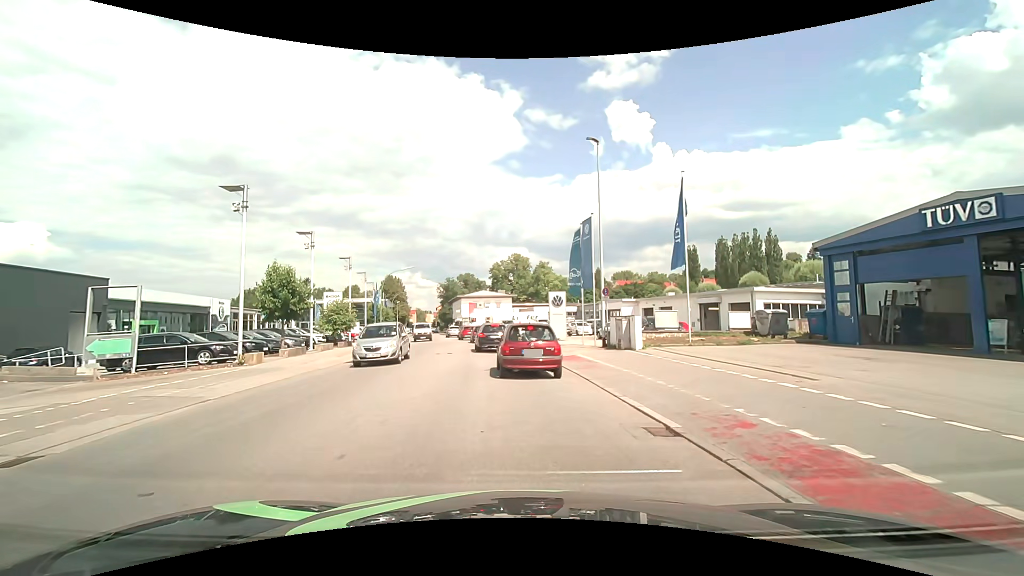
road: tertiary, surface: asphalt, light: Day
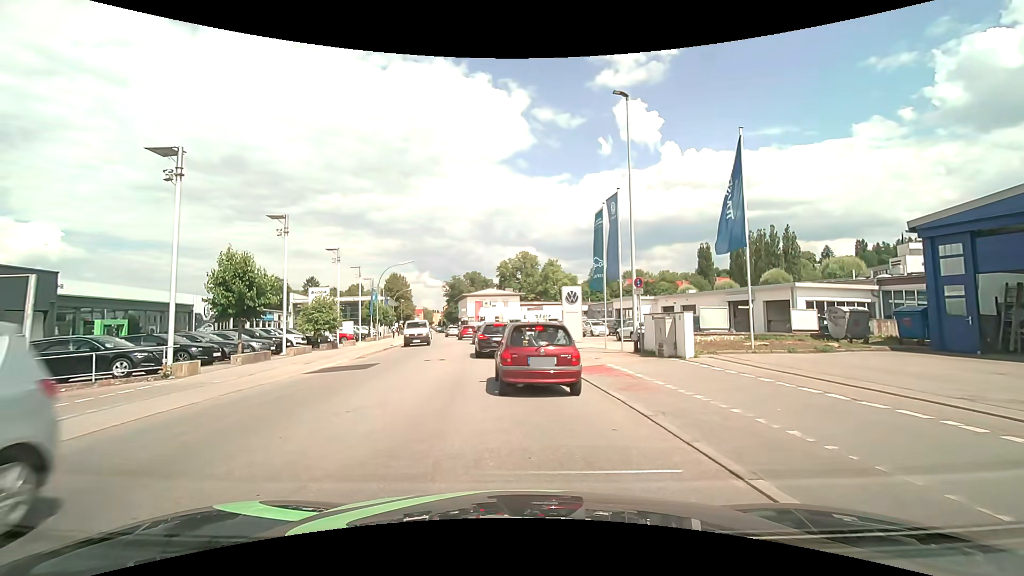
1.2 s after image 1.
(0.0, +4.6) m; -1°
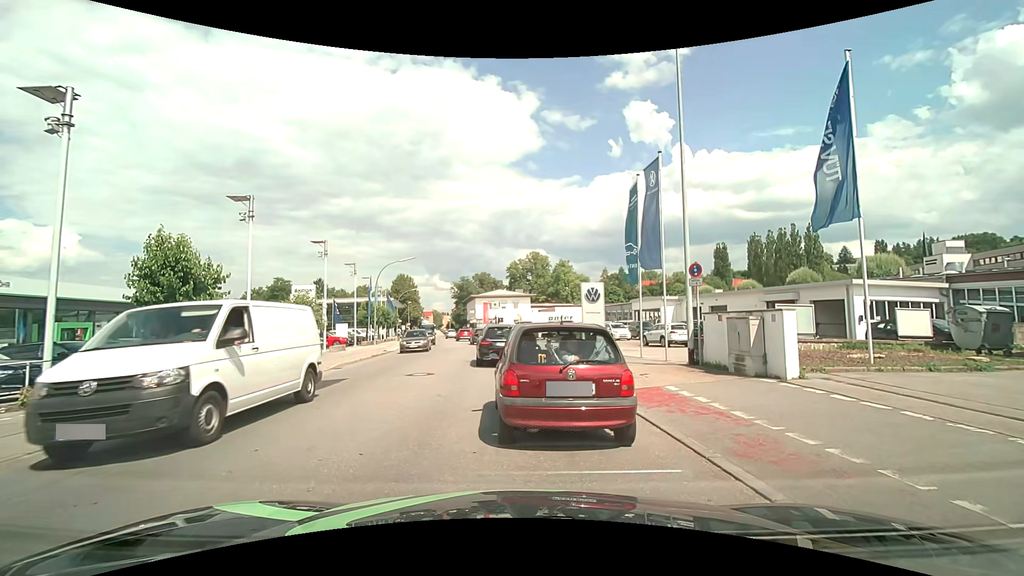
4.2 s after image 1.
(0.0, +4.6) m; -1°
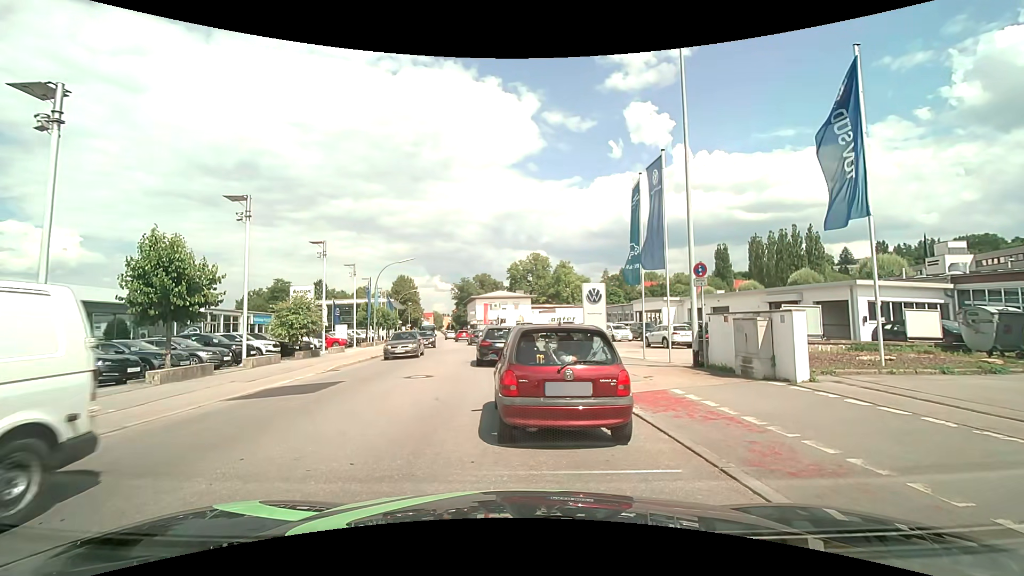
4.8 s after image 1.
(0.0, +0.3) m; 0°
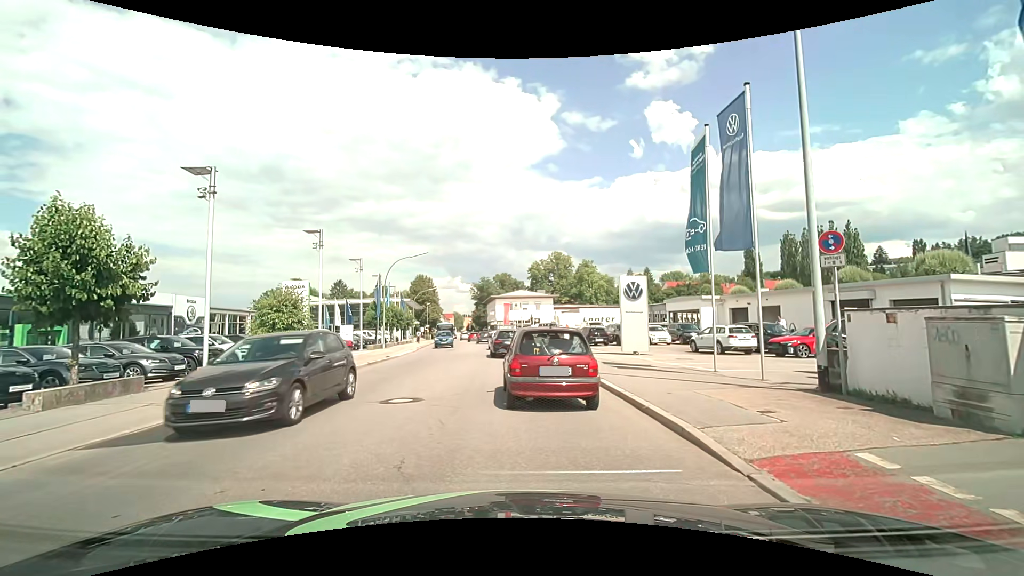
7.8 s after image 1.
(-0.1, +4.9) m; -3°
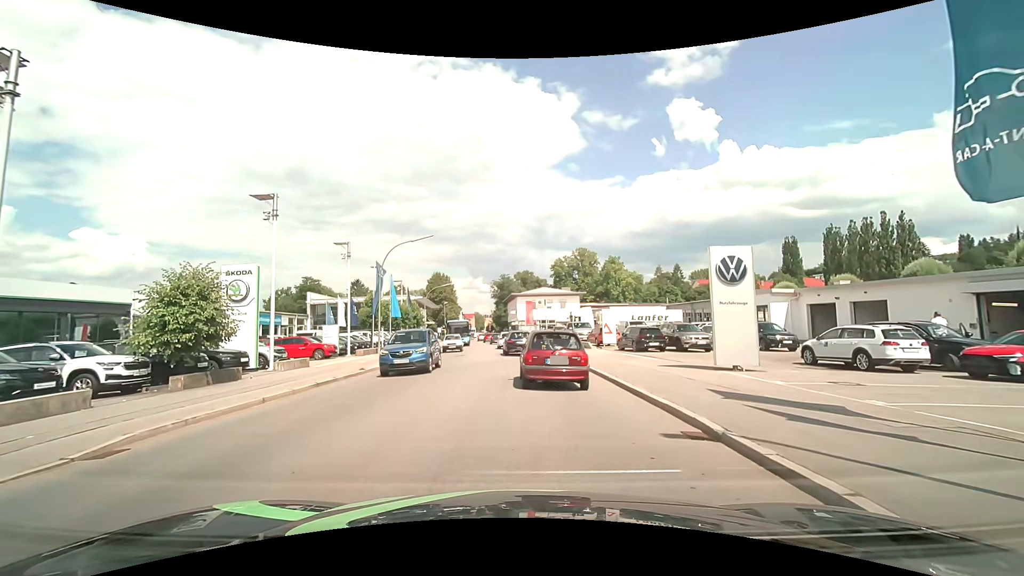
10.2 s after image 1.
(-0.2, +9.0) m; -2°
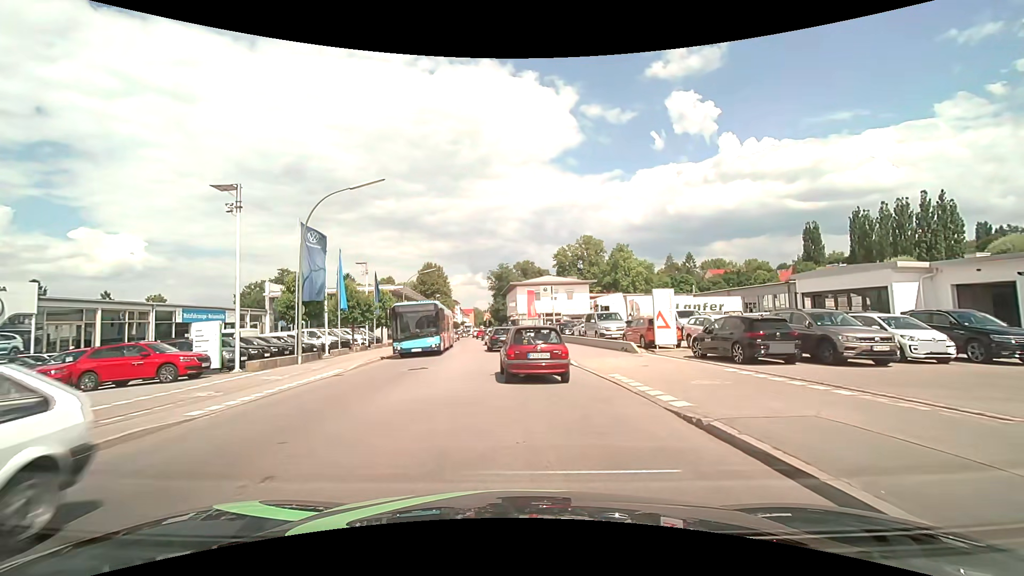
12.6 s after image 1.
(-0.1, +13.5) m; 0°
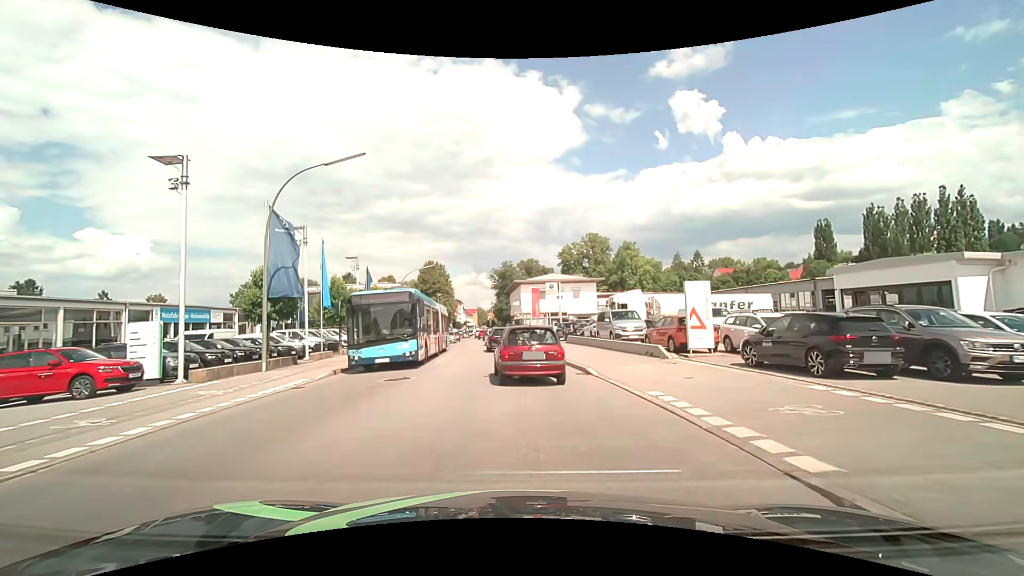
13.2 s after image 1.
(0.0, +3.6) m; 0°
